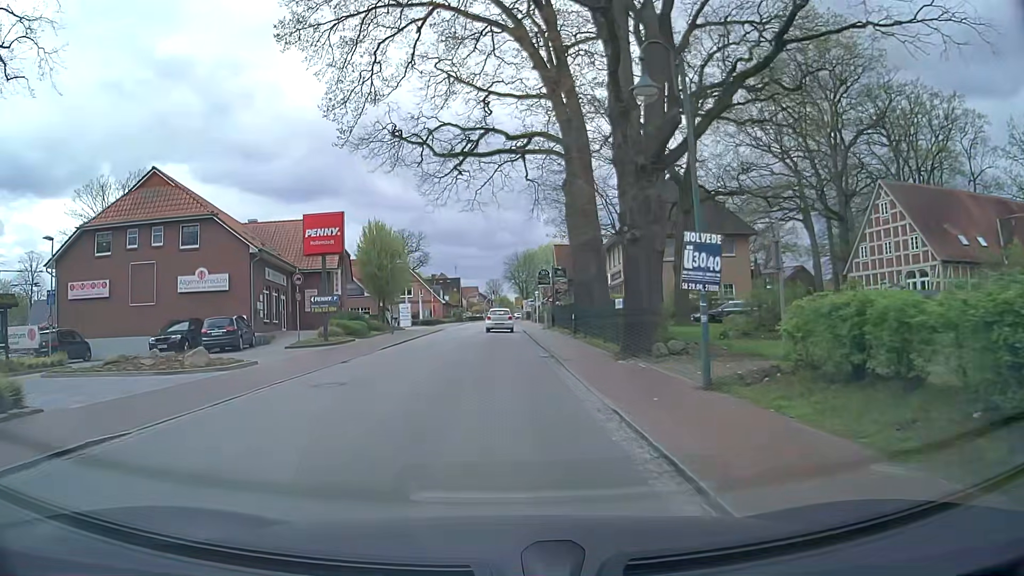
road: secondary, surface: asphalt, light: Day
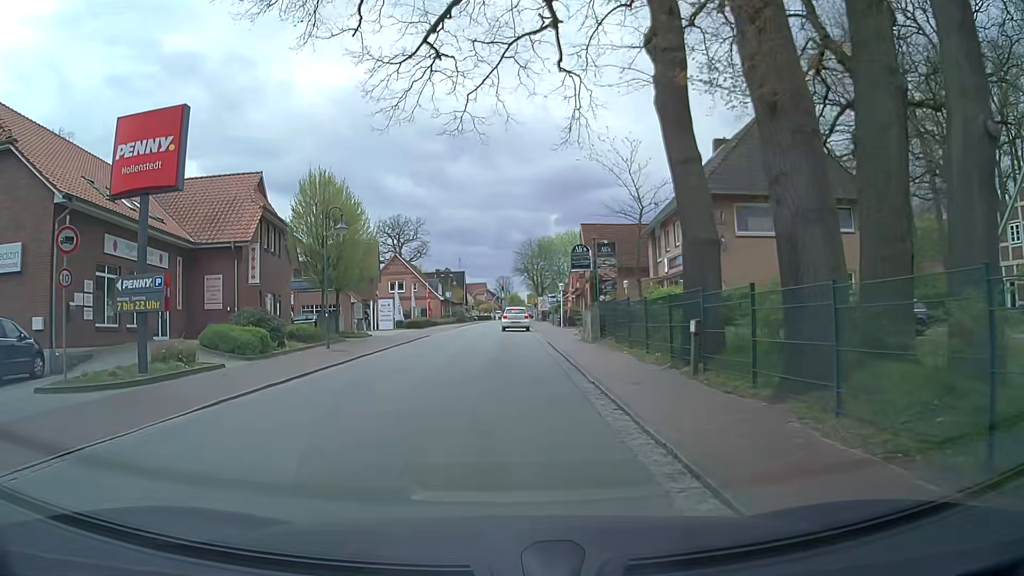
(-0.1, +17.5) m; -3°
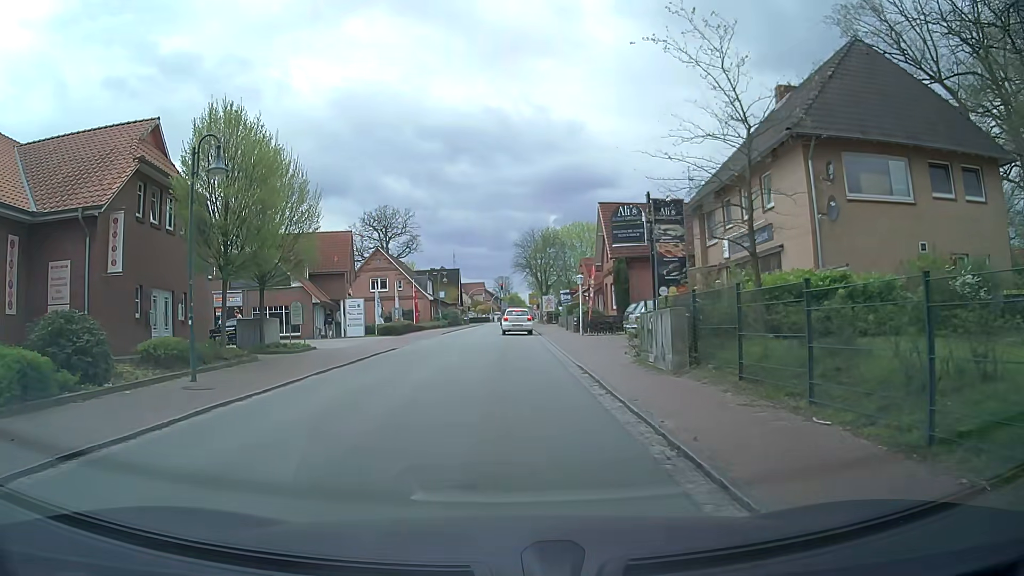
(+0.3, +11.4) m; +2°
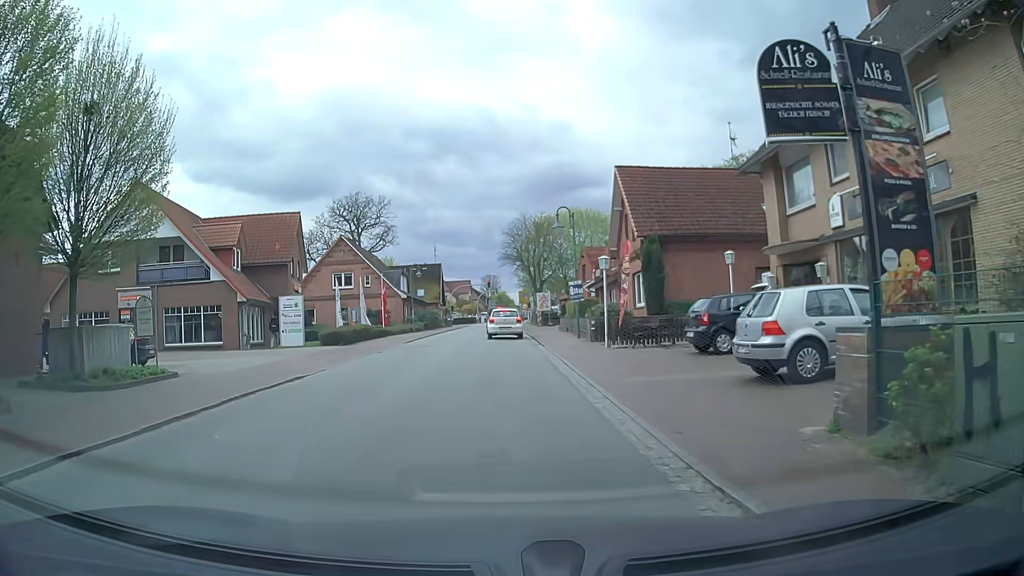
(-0.1, +11.3) m; -1°
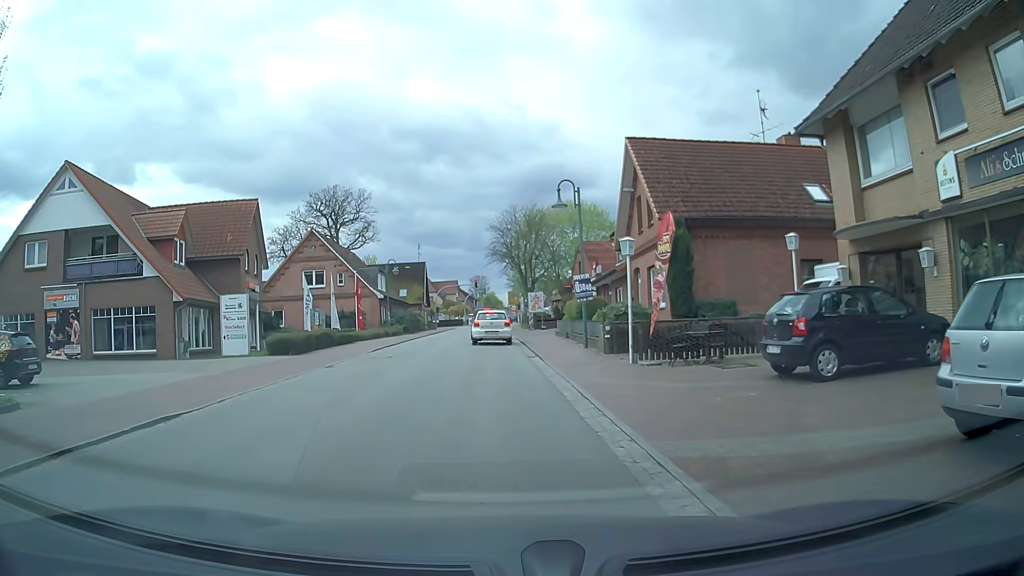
(+0.2, +6.0) m; +2°
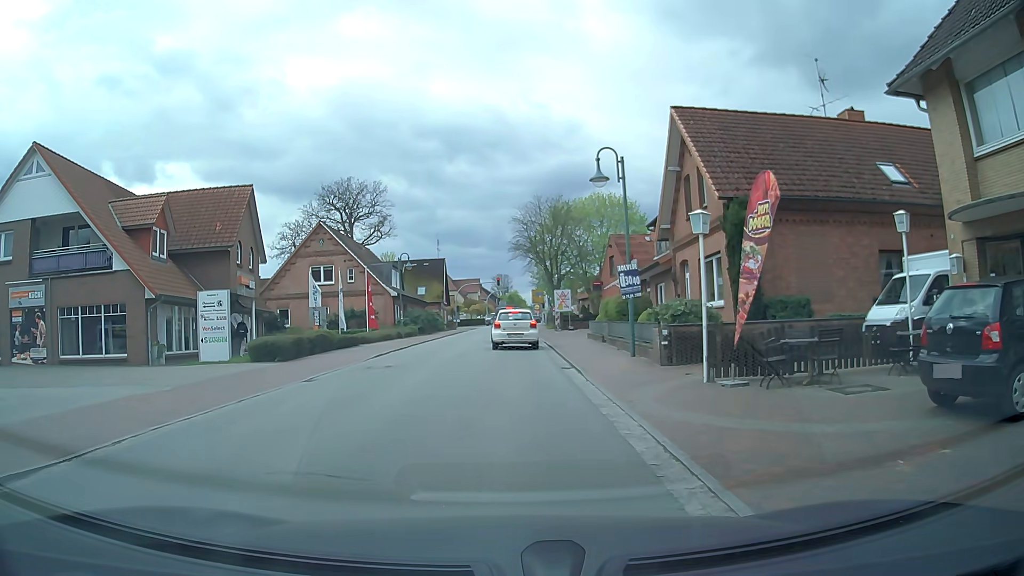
(0.0, +4.2) m; -3°
